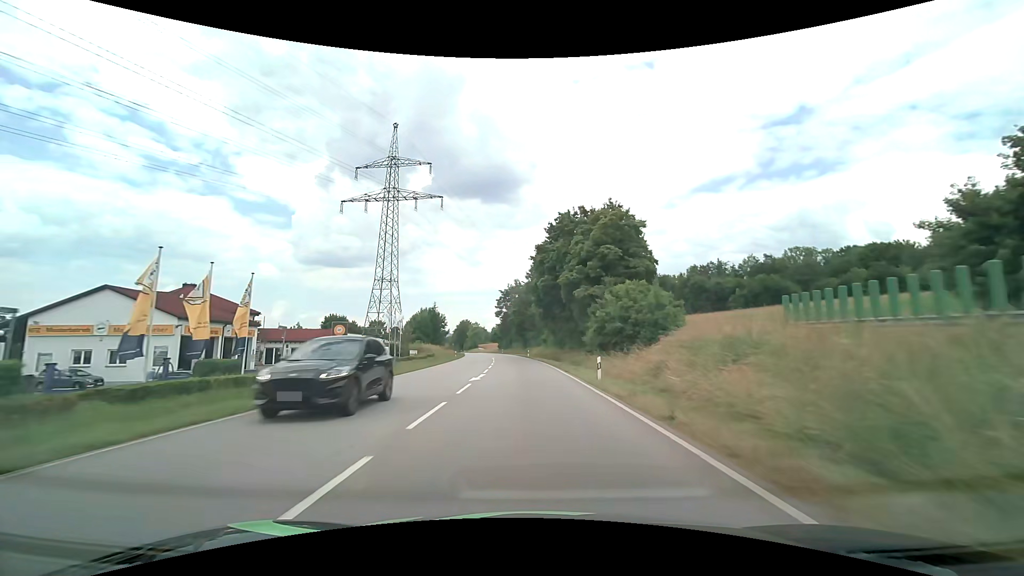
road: primary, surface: asphalt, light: Day
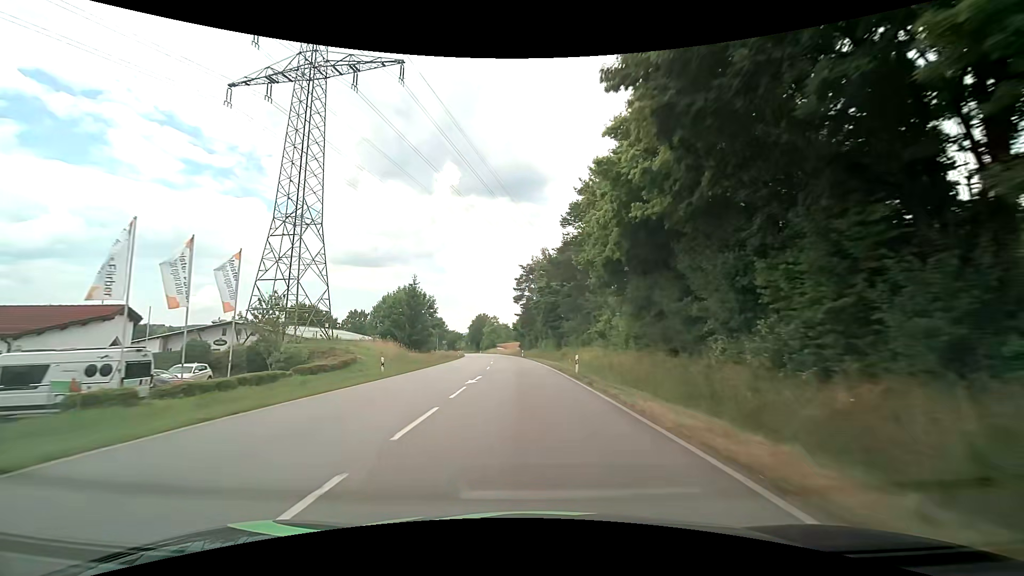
(-1.4, +43.2) m; -3°
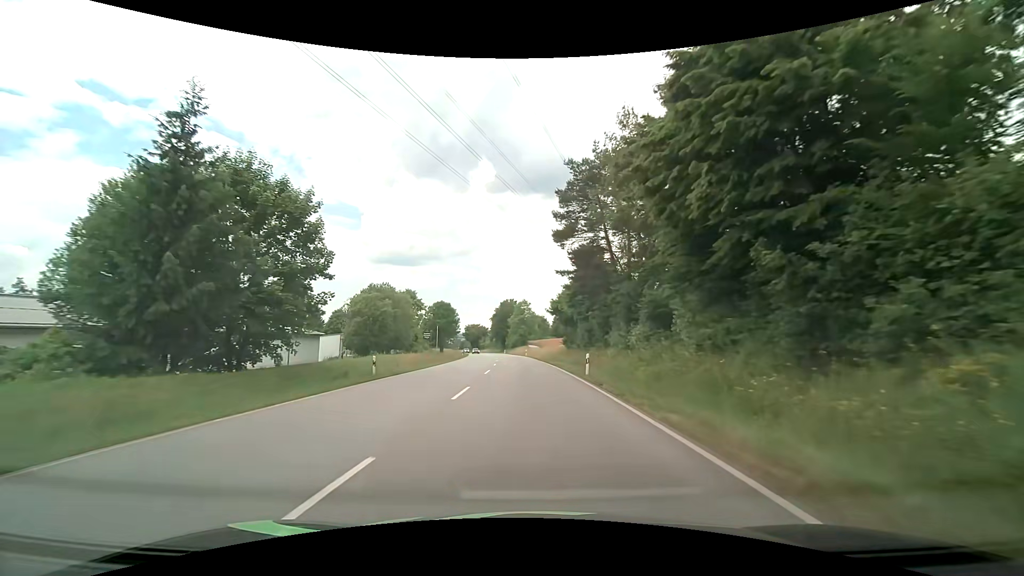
(-2.1, +54.0) m; -4°
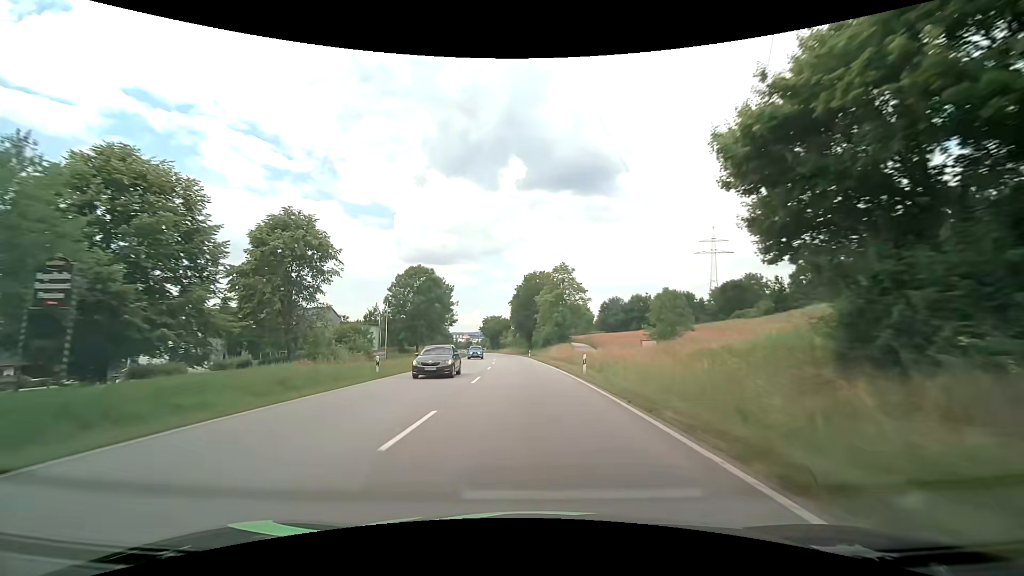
(-1.5, +54.1) m; -4°
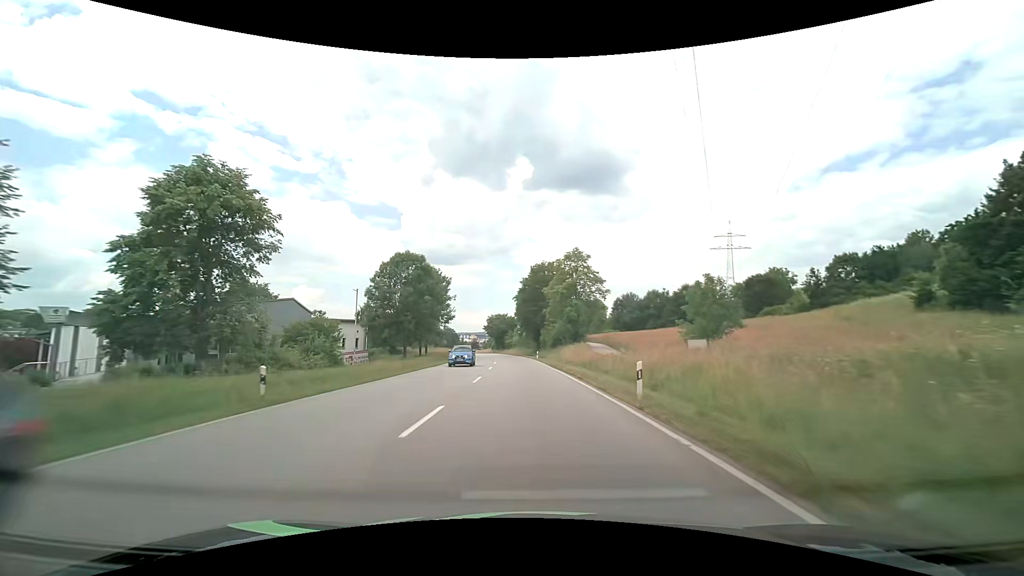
(-0.1, +10.8) m; 0°
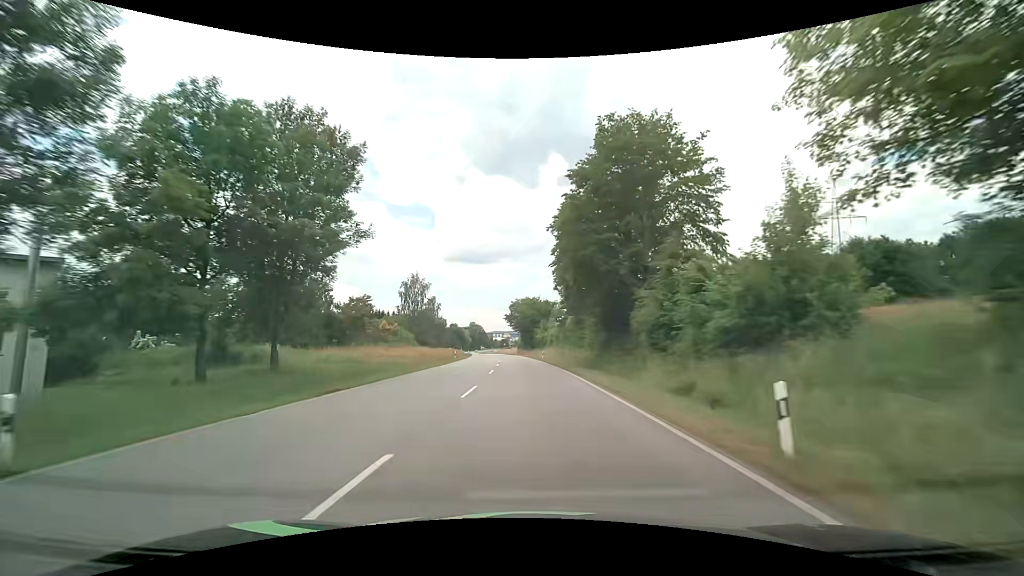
(-2.3, +54.0) m; -4°
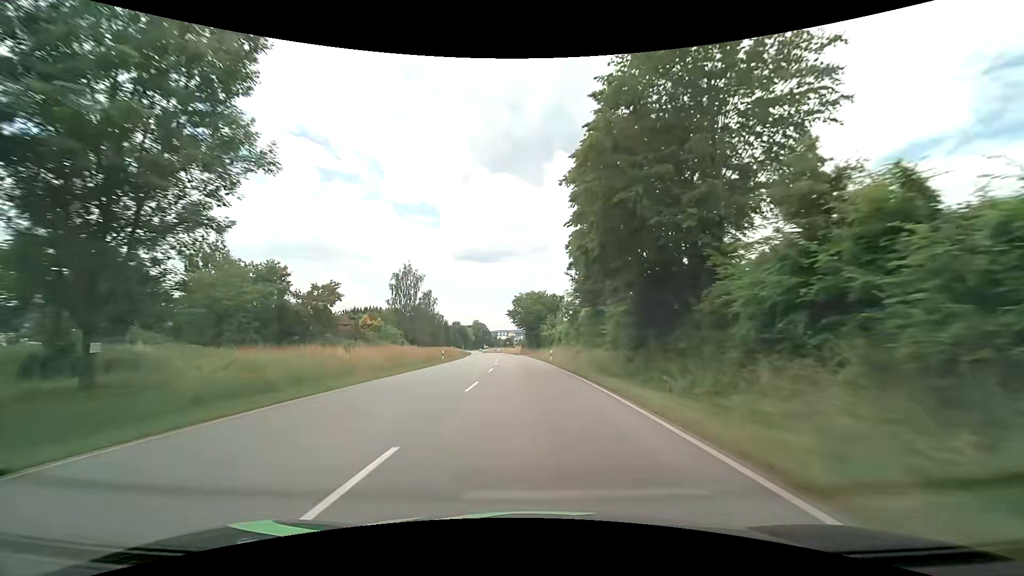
(-0.1, +10.8) m; -1°
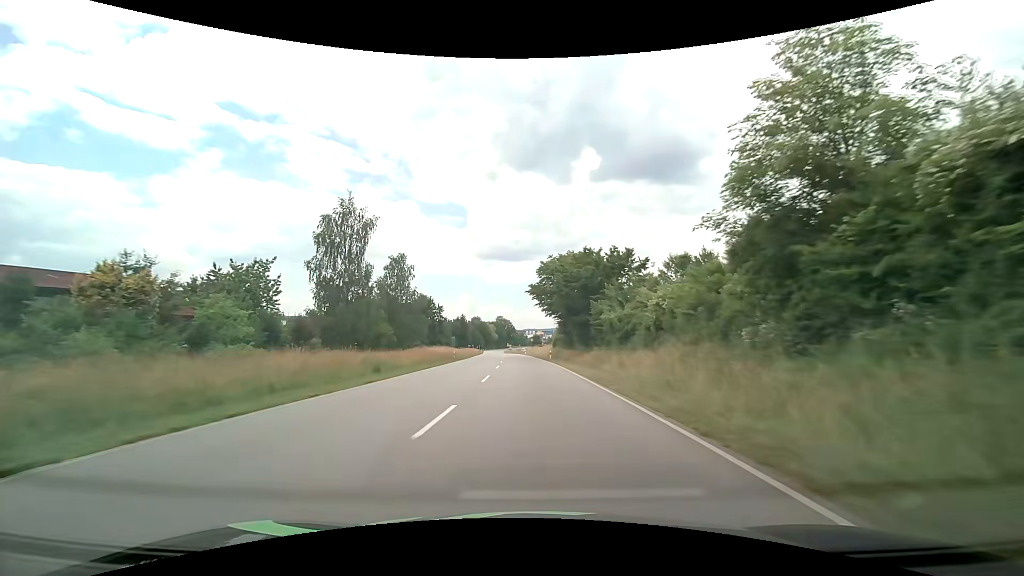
(-1.0, +43.3) m; -3°
(0, +10) (0, +20) (0, +30) (-1, +40) (-1, +50) (-2, +60) (-2, +70) (-3, +80) (-3, +90) (-4, +100) m
